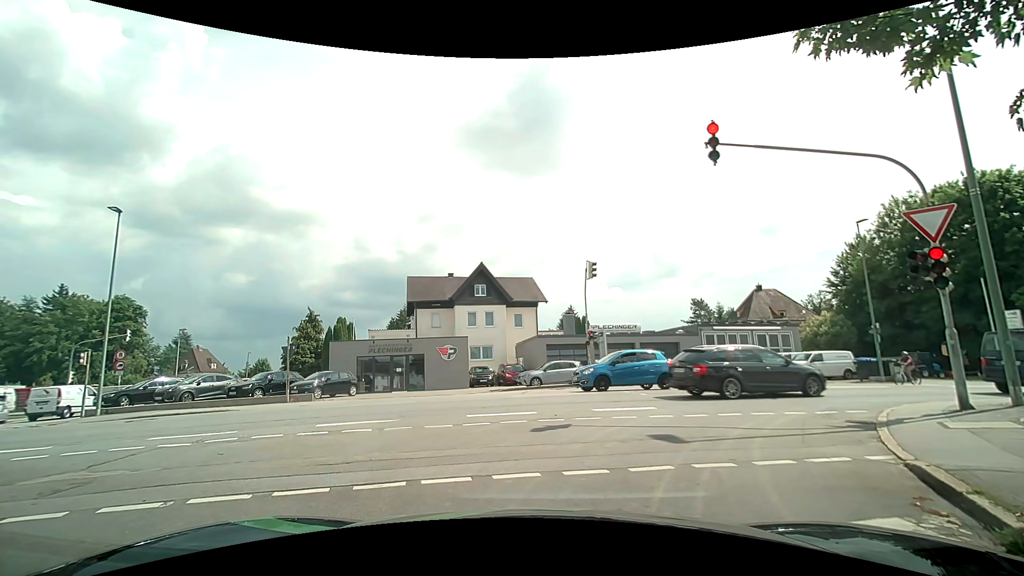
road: residential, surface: asphalt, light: Day
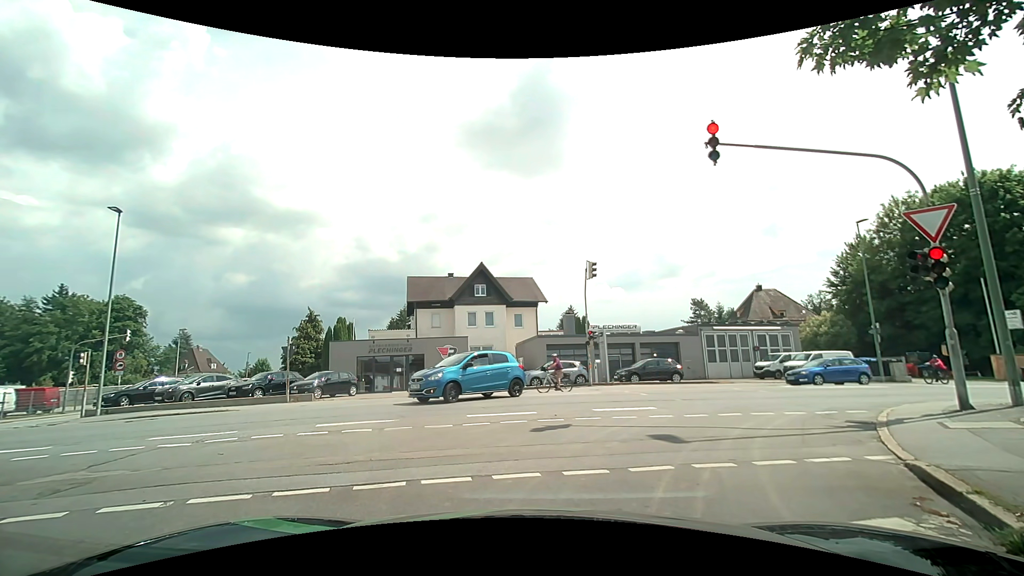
(0.0, 0.0) m; 0°
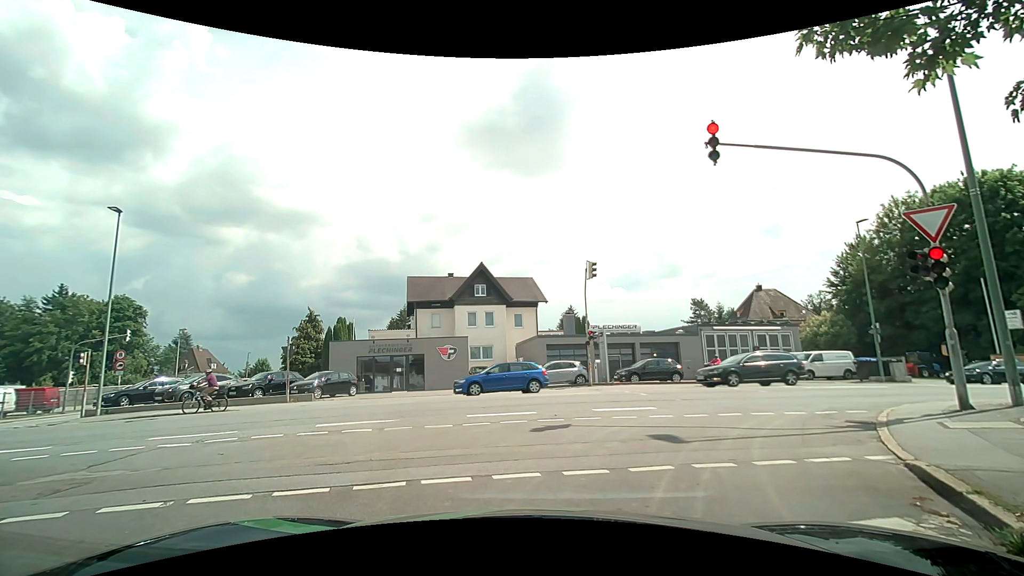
(0.0, 0.0) m; 0°
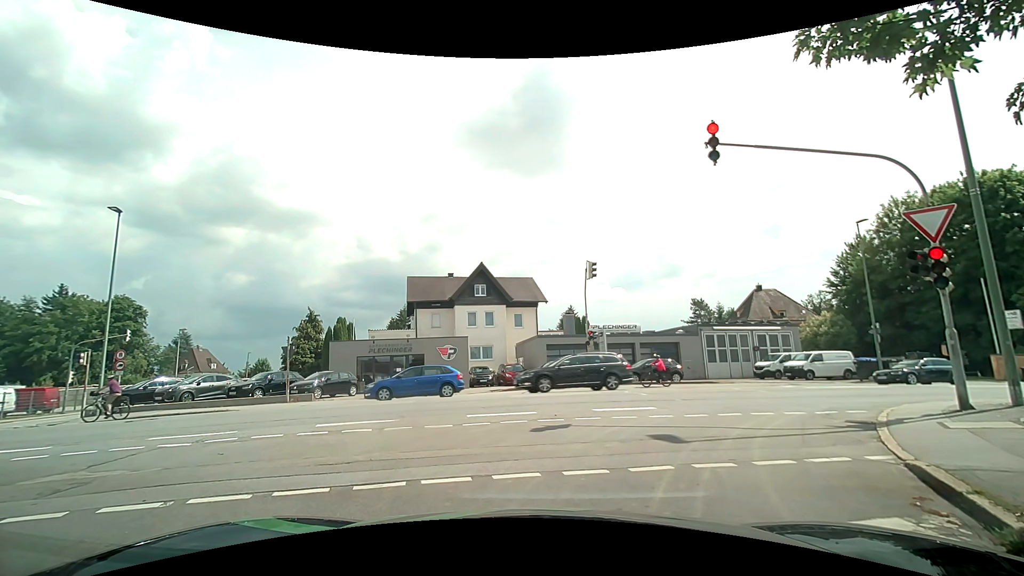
(0.0, 0.0) m; 0°
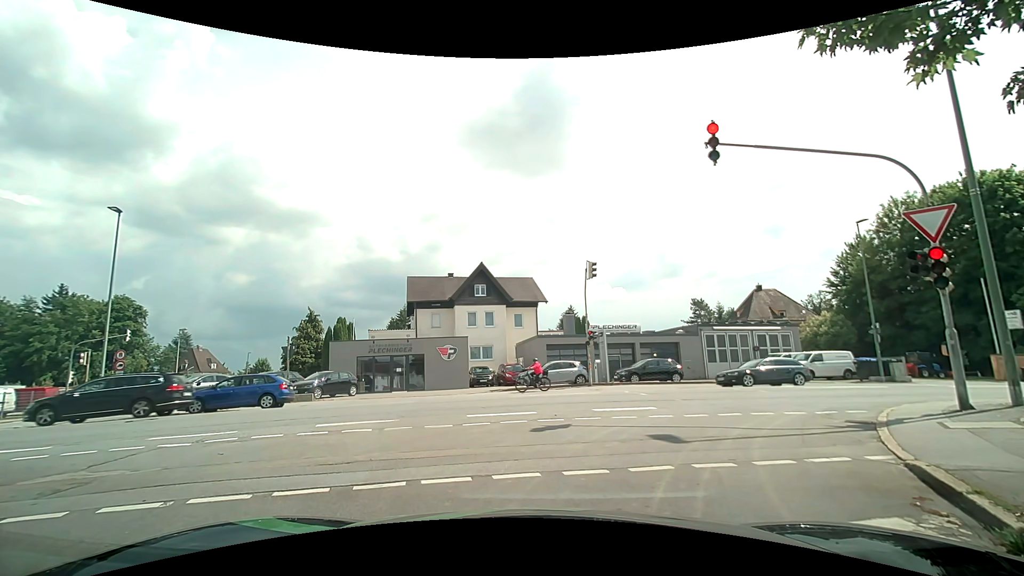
(0.0, 0.0) m; 0°
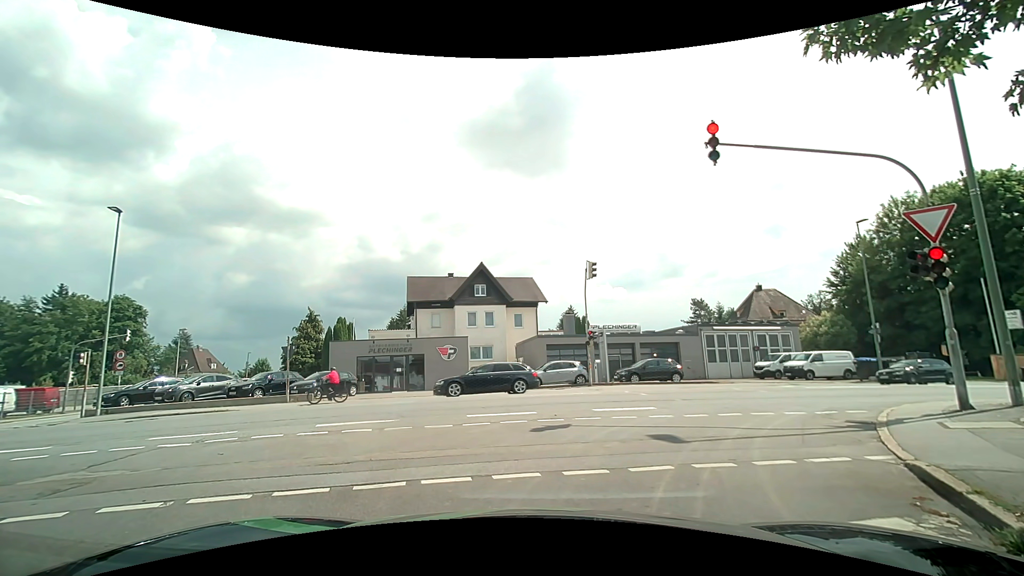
(0.0, 0.0) m; 0°
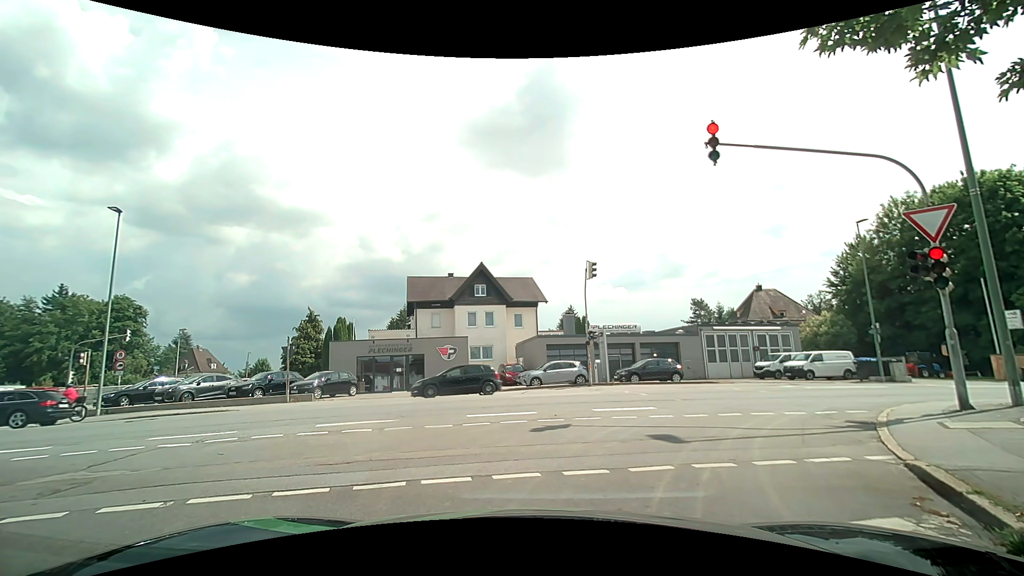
(0.0, 0.0) m; 0°
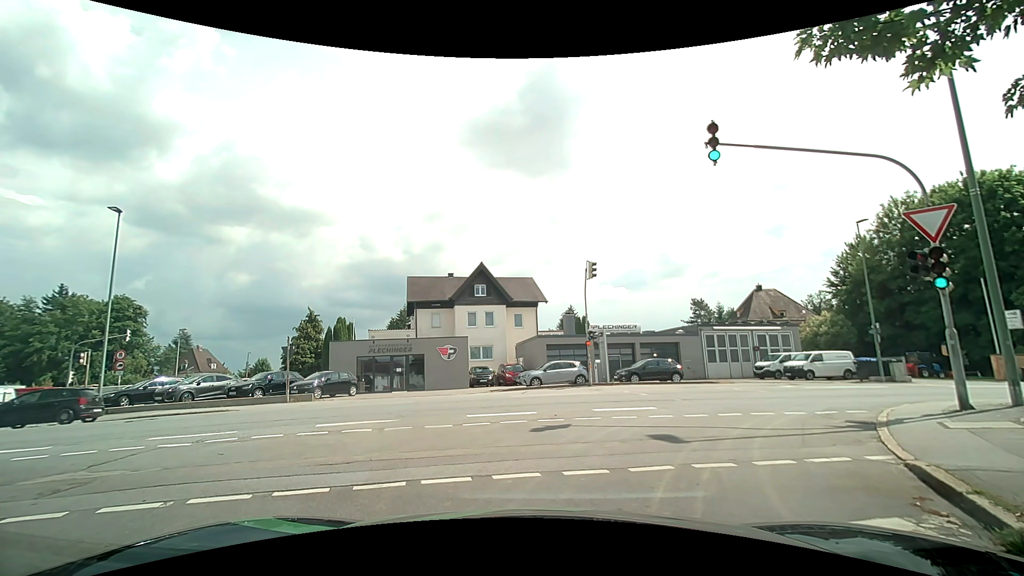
(0.0, 0.0) m; 0°
(+2, +10) (+9, +17) (+19, +19) (+29, +21) (+38, +23) (+48, +25) (+58, +27) (+68, +29) (+78, +31) (+87, +33) m
